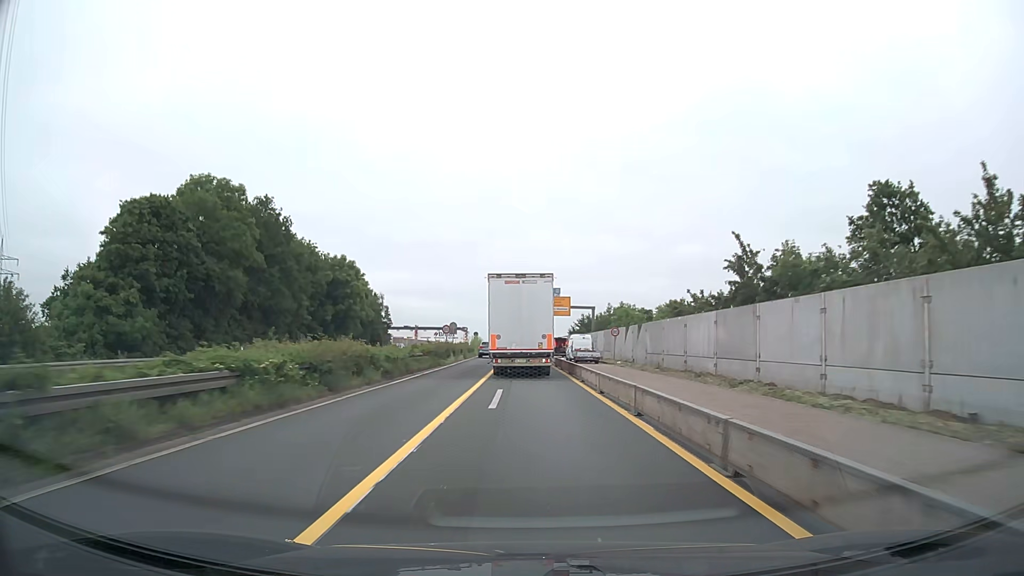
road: trunk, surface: asphalt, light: Day
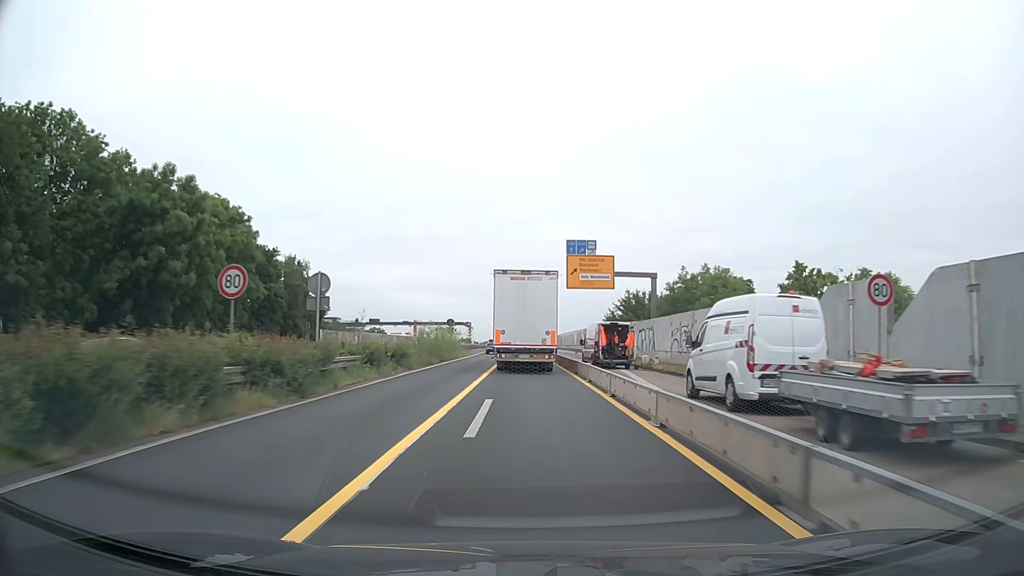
(-0.2, +44.3) m; -1°
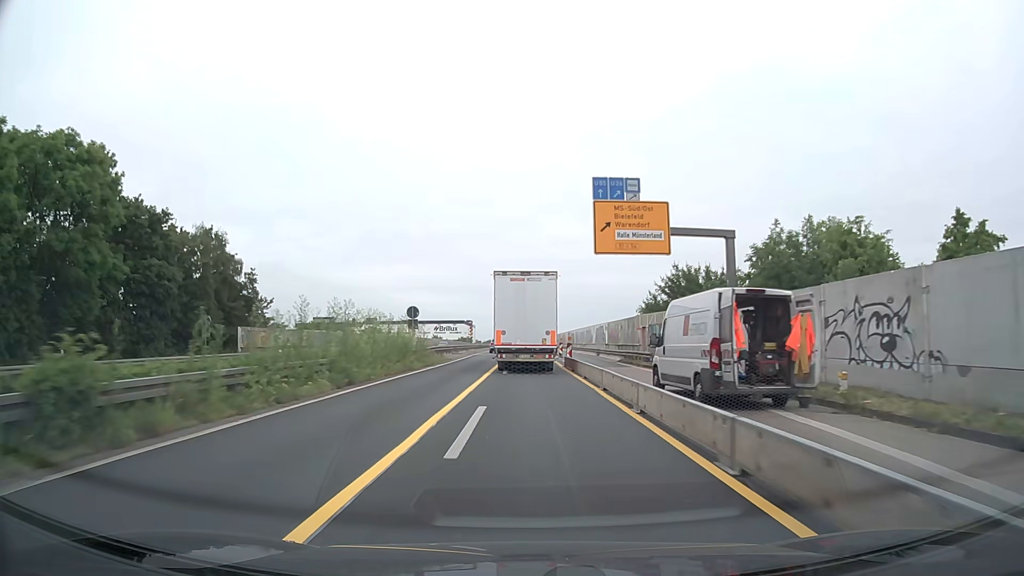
(-0.1, +22.1) m; 0°
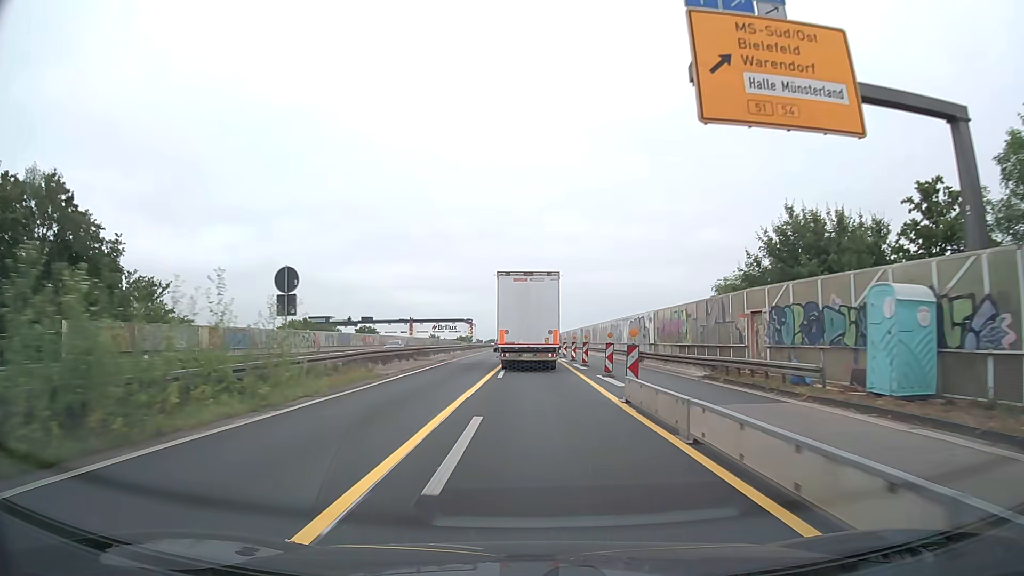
(-0.1, +22.0) m; 0°
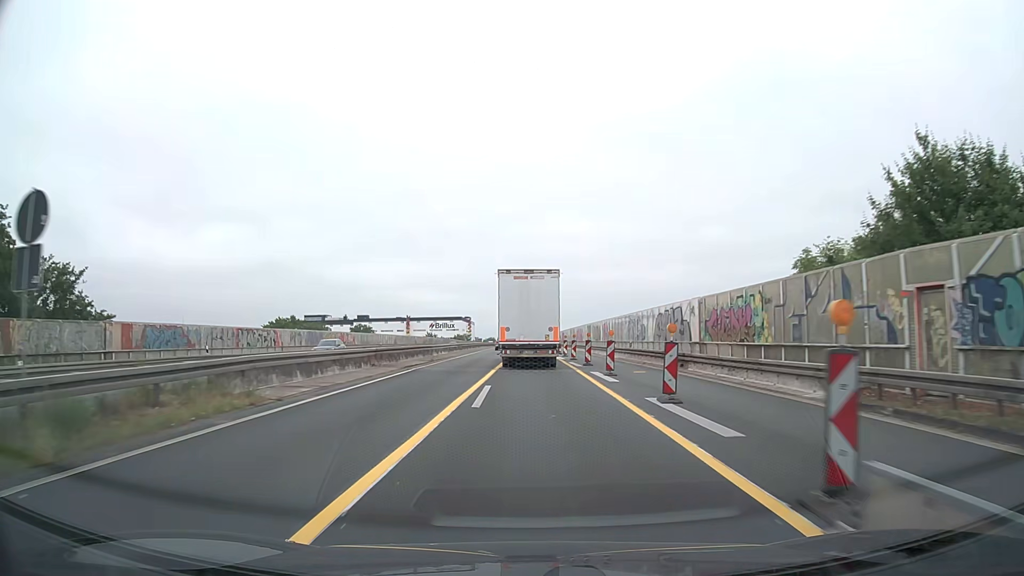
(0.0, +11.0) m; 0°
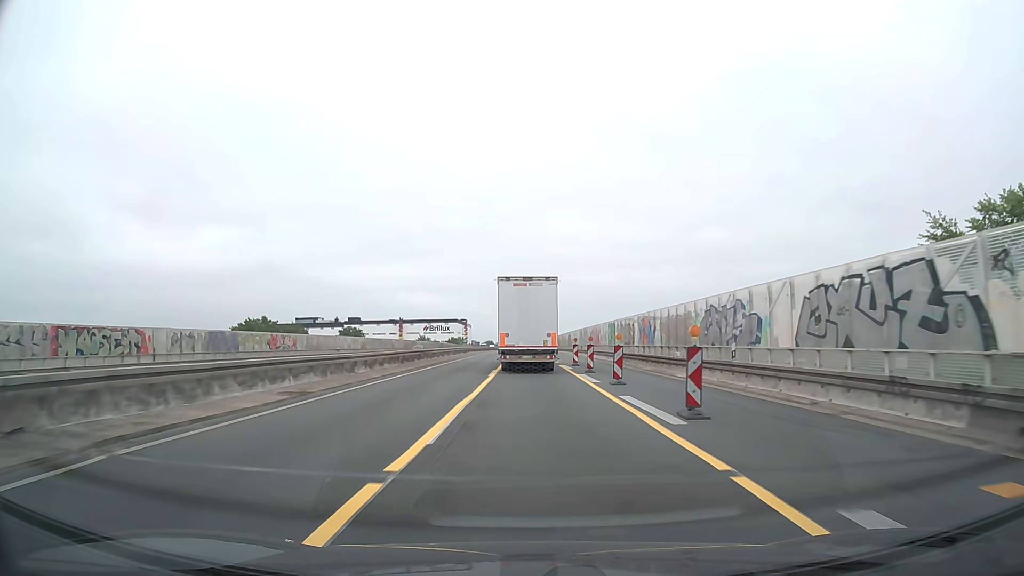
(-0.1, +22.1) m; 0°
(0, +10) (0, +20) (0, +30) (0, +40) (0, +50) (0, +60) (0, +70) (0, +80) (0, +90) (0, +100) m
